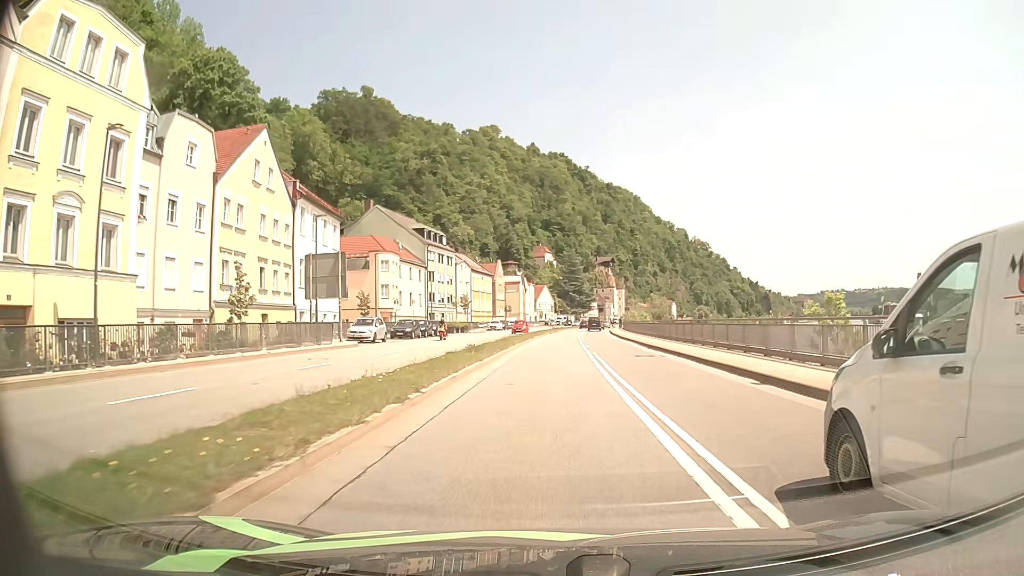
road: primary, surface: asphalt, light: Day
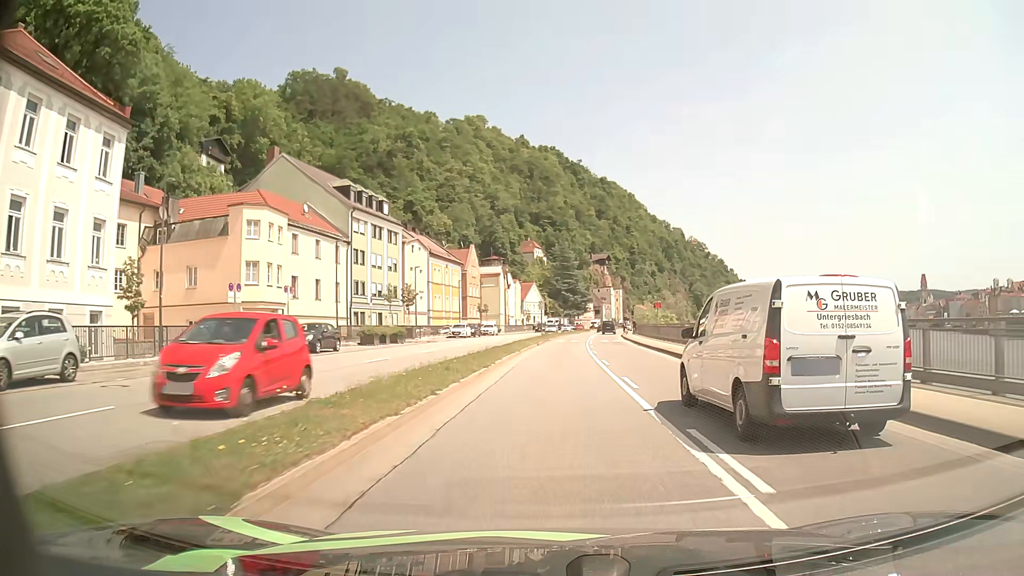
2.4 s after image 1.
(+0.3, +30.2) m; +1°
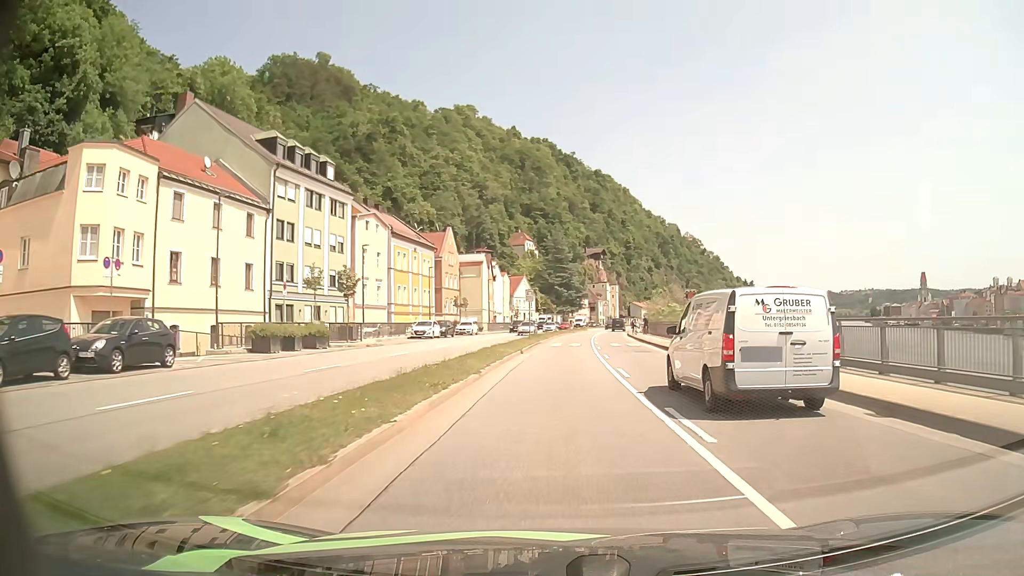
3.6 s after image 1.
(0.0, +15.6) m; 0°
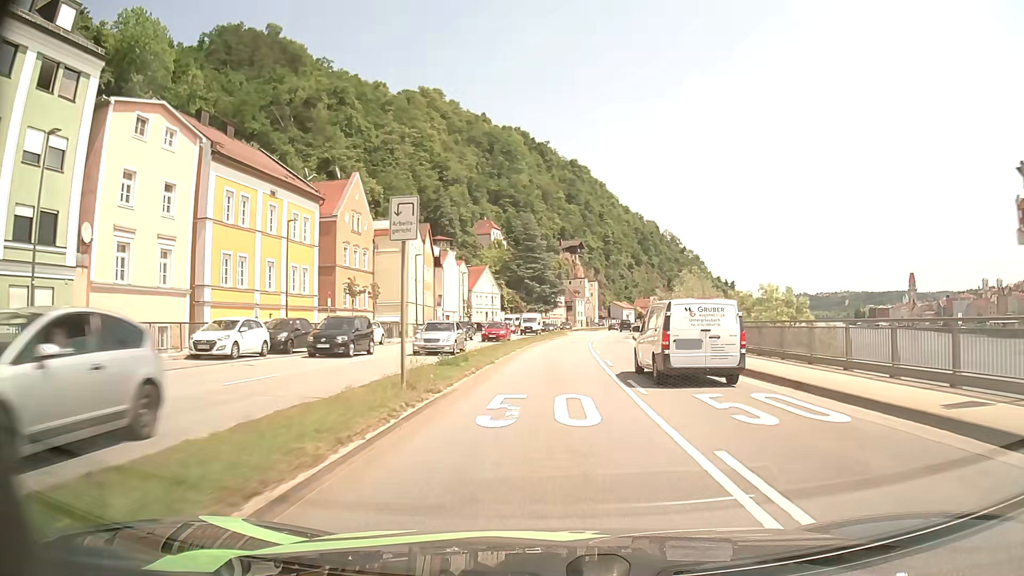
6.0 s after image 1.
(+0.7, +31.1) m; +2°
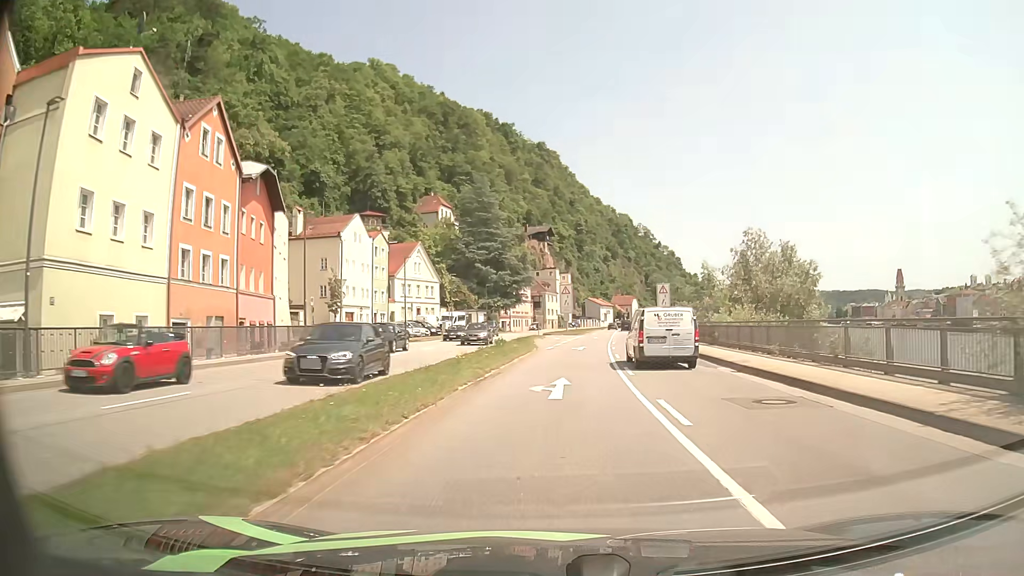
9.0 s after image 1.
(+0.8, +40.0) m; +3°
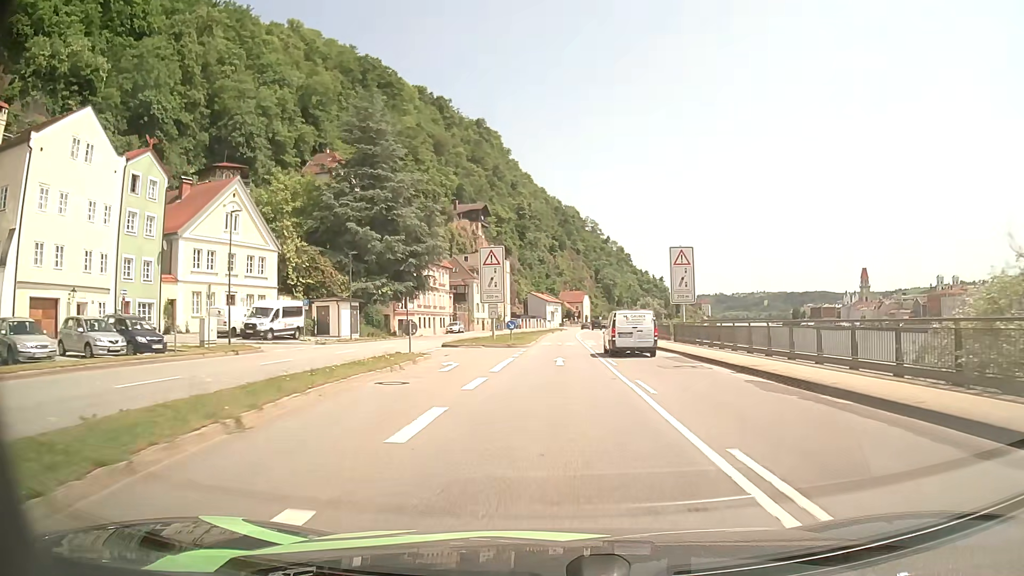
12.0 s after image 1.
(+1.8, +41.2) m; +5°
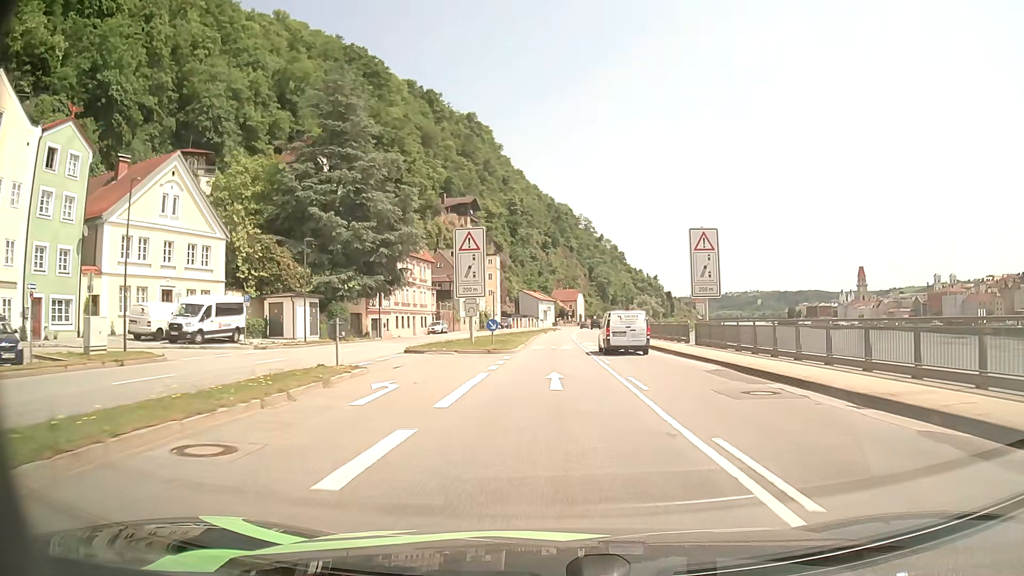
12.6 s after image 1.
(+0.1, +8.3) m; 0°
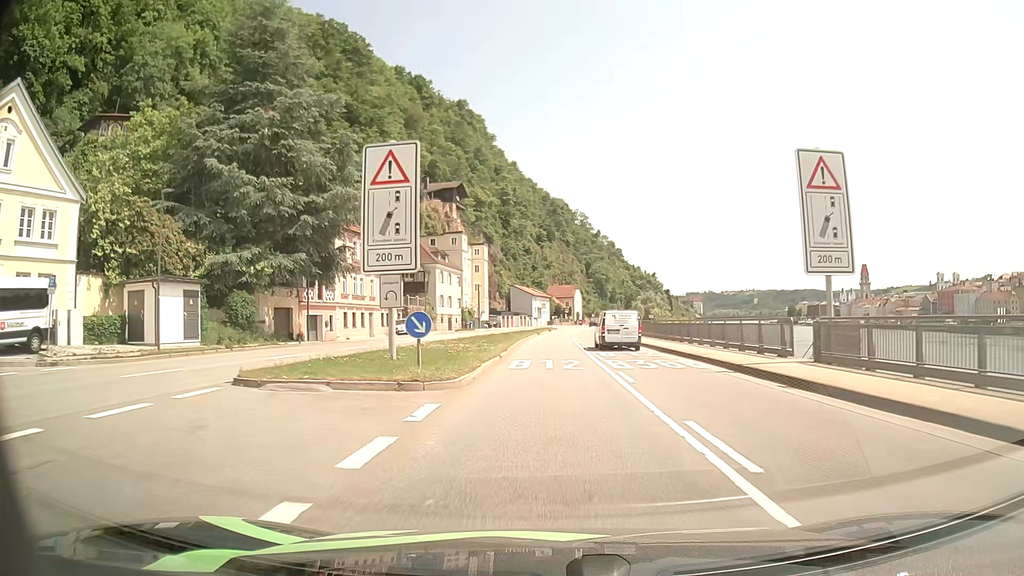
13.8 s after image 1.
(+0.2, +16.7) m; +1°
(0, +10) (0, +20) (0, +30) (0, +40) (0, +50) (+1, +60) (+1, +70) (+2, +80) (+2, +90) (+3, +100) m
